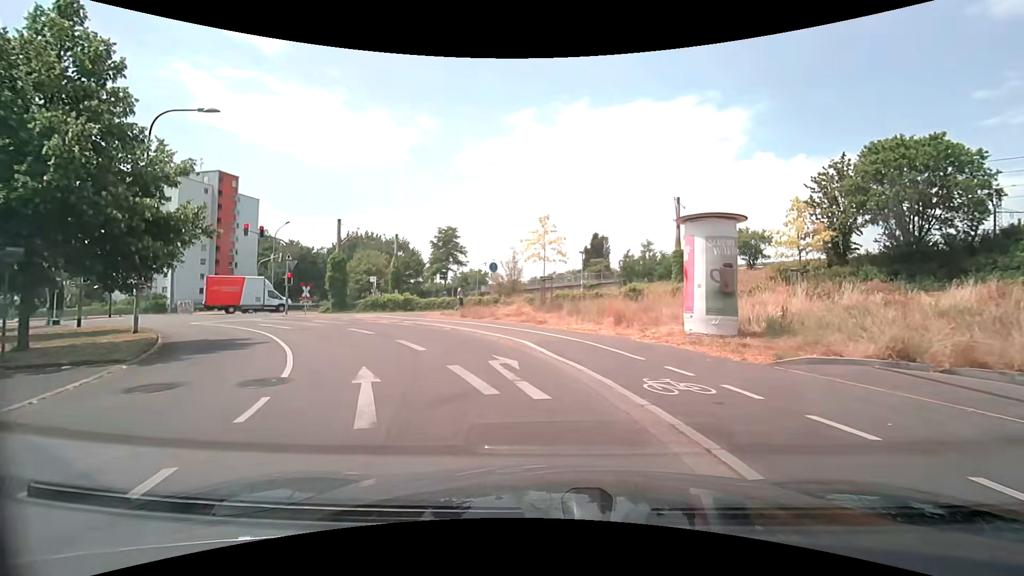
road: residential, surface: asphalt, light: Day
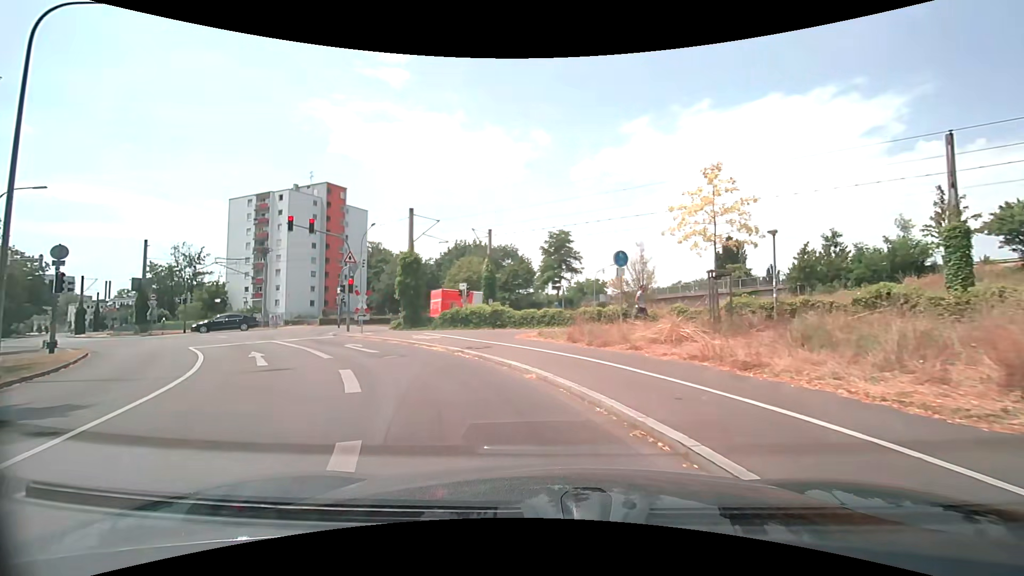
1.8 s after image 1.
(-1.0, +10.9) m; -12°
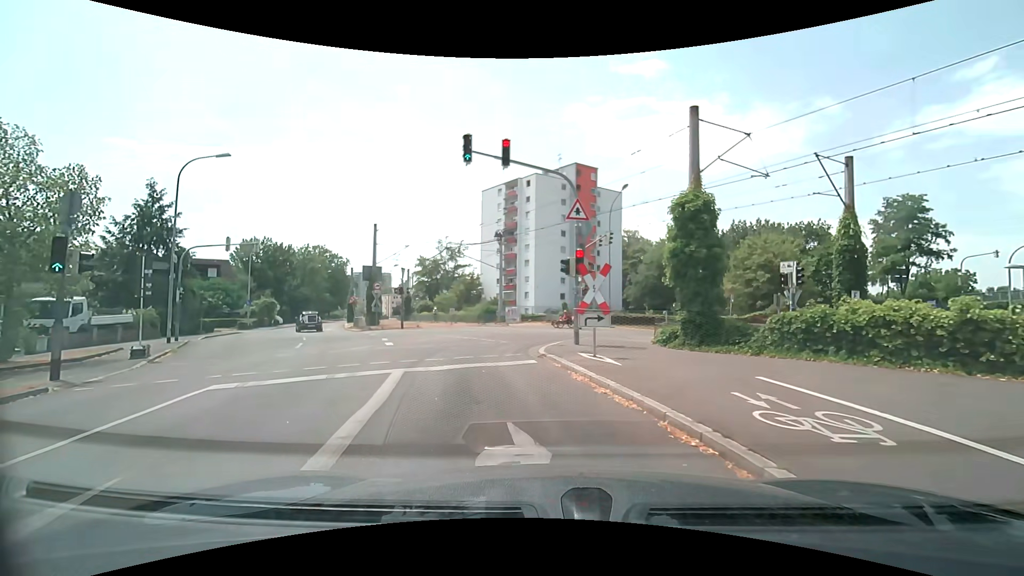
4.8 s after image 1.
(-4.0, +13.9) m; -30°
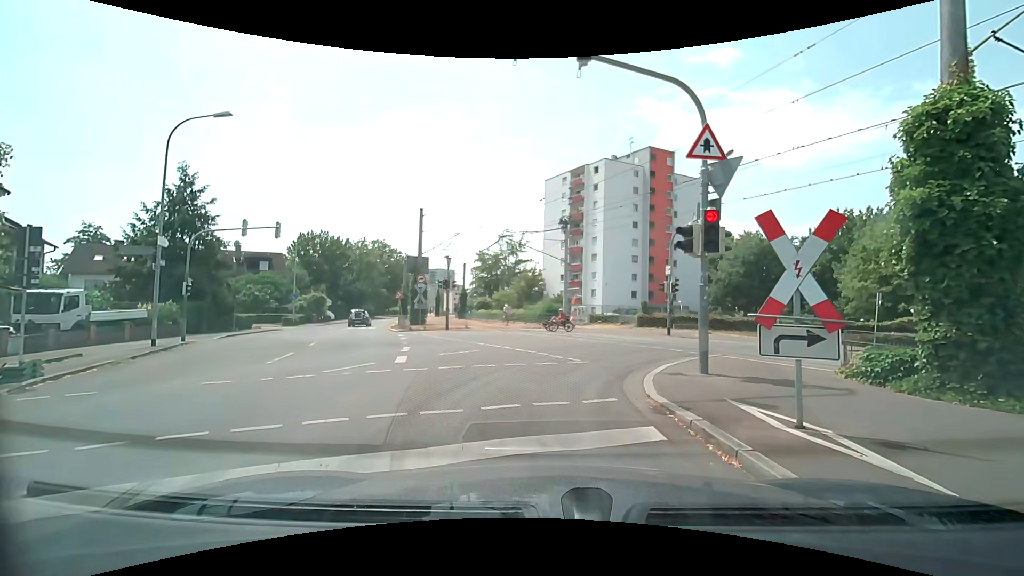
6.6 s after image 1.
(-0.5, +6.1) m; -8°
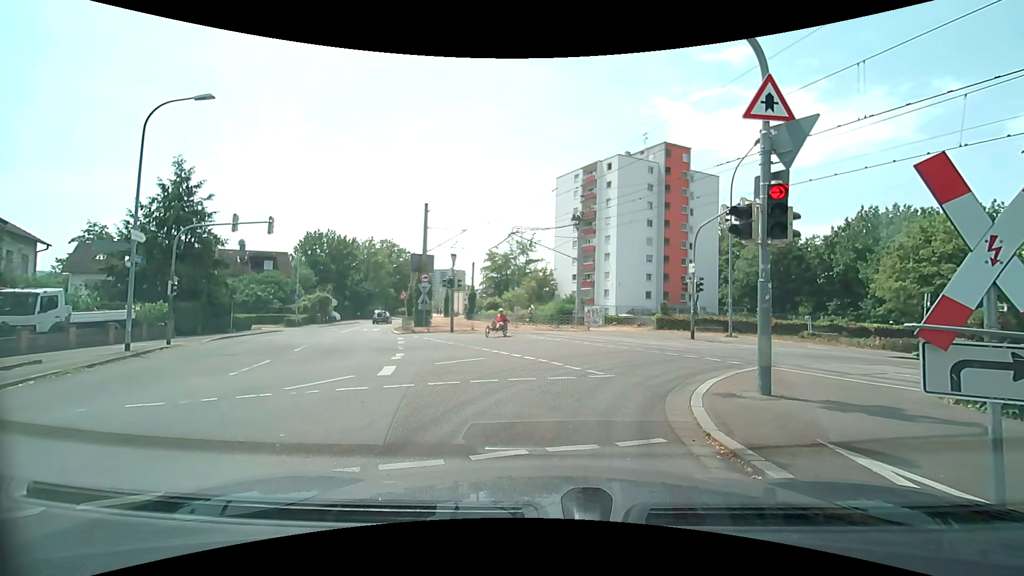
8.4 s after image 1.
(0.0, +1.8) m; -2°
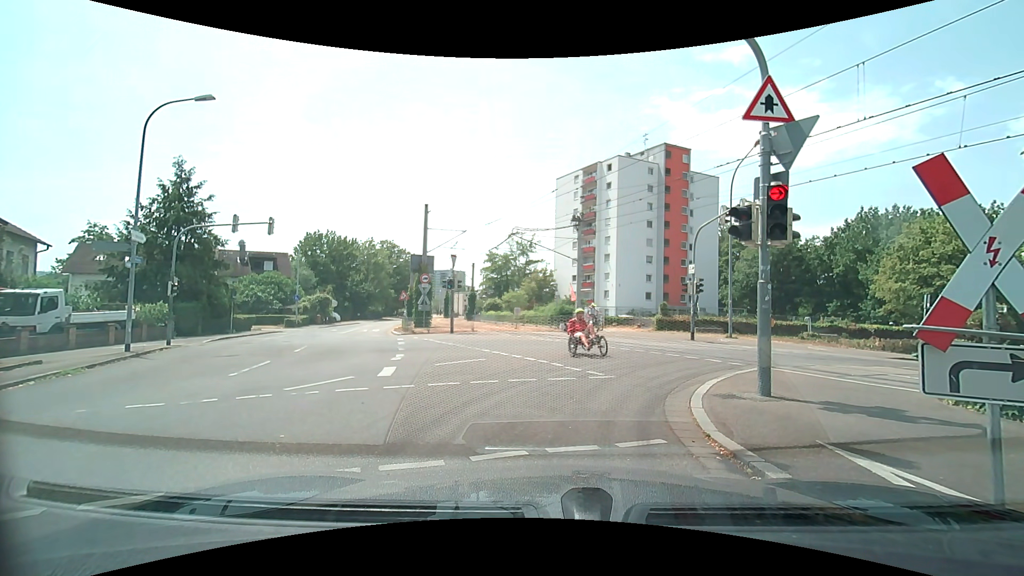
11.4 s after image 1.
(0.0, +0.1) m; 0°
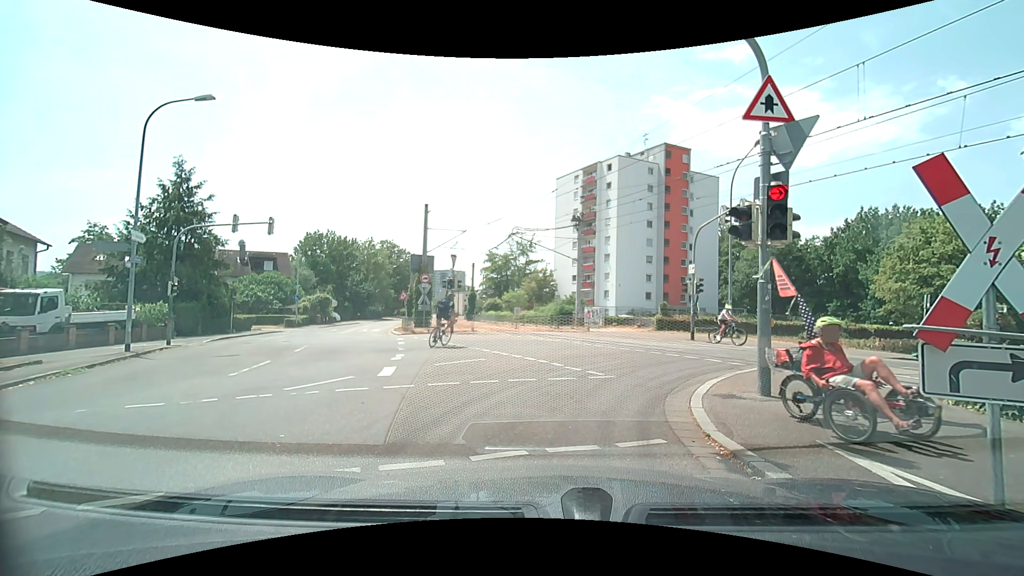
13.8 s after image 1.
(0.0, 0.0) m; 0°
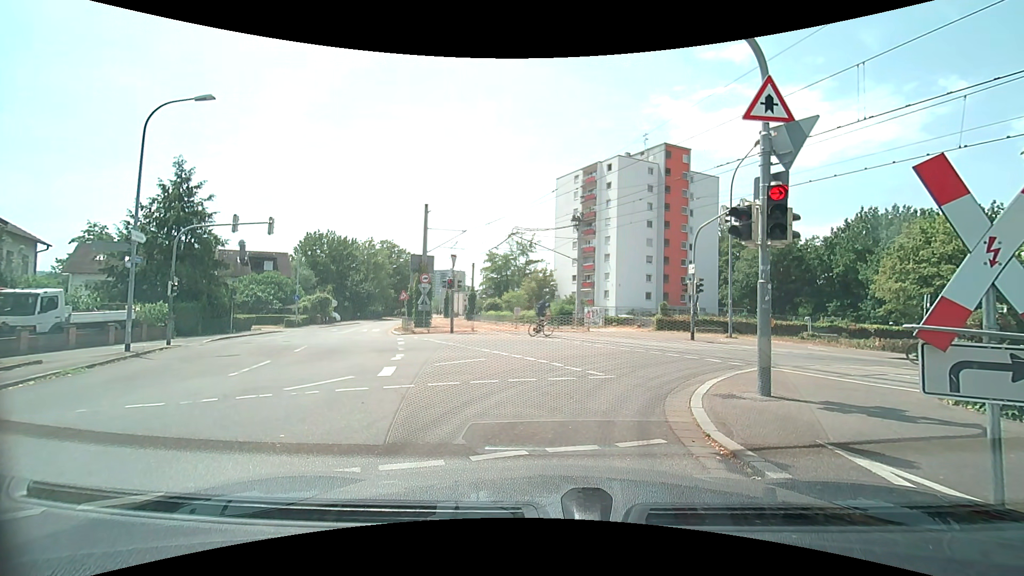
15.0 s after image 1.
(0.0, 0.0) m; 0°
(0, +10) (+6, +17) (+16, +19) (+26, +19) (+36, +20) (+45, +22) (+54, +27) (+62, +33) (+71, +37) (+81, +40) m
